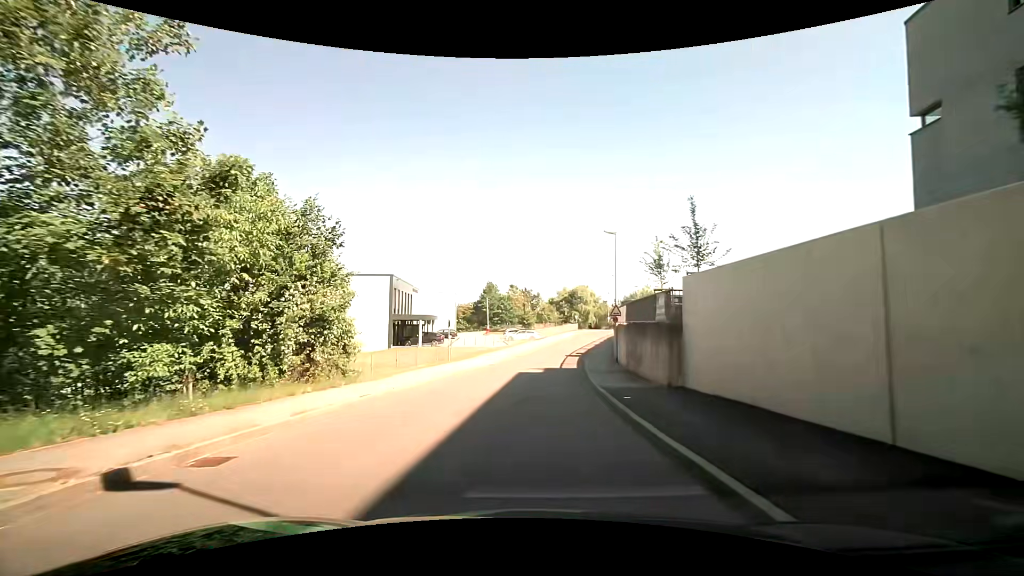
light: Day
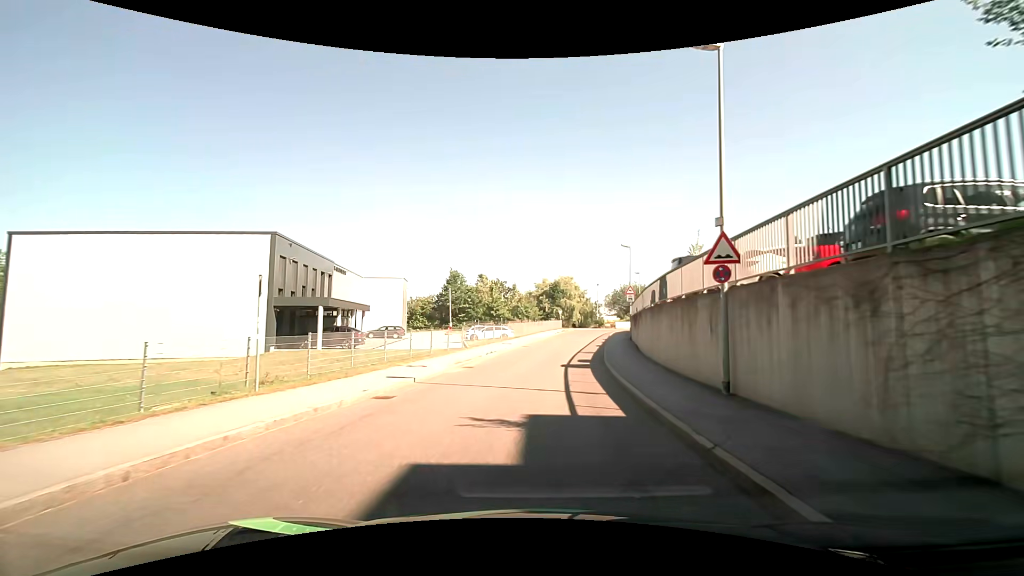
(+0.5, +19.6) m; +3°
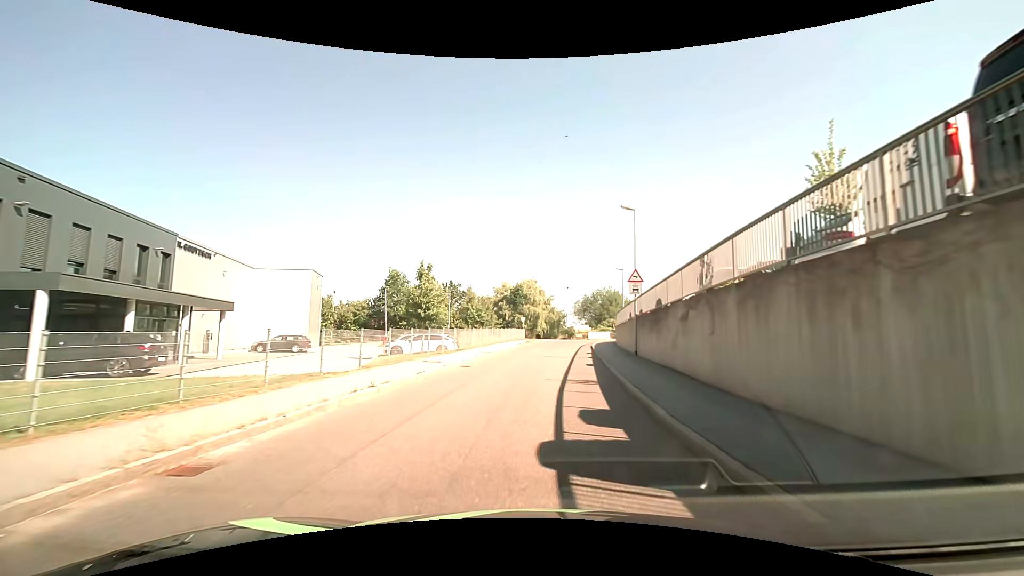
(+0.6, +15.5) m; +5°
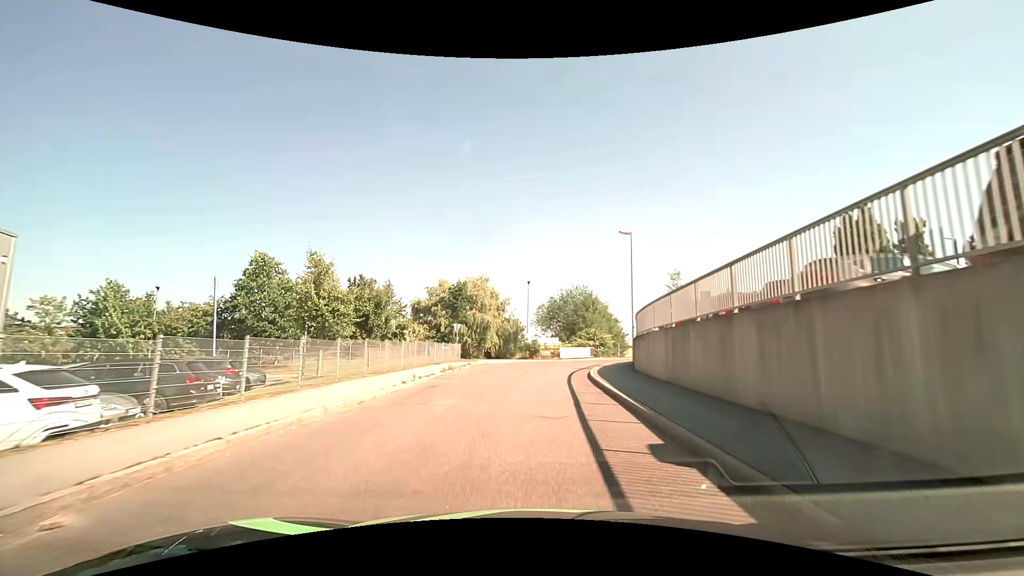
(+1.3, +25.7) m; +5°
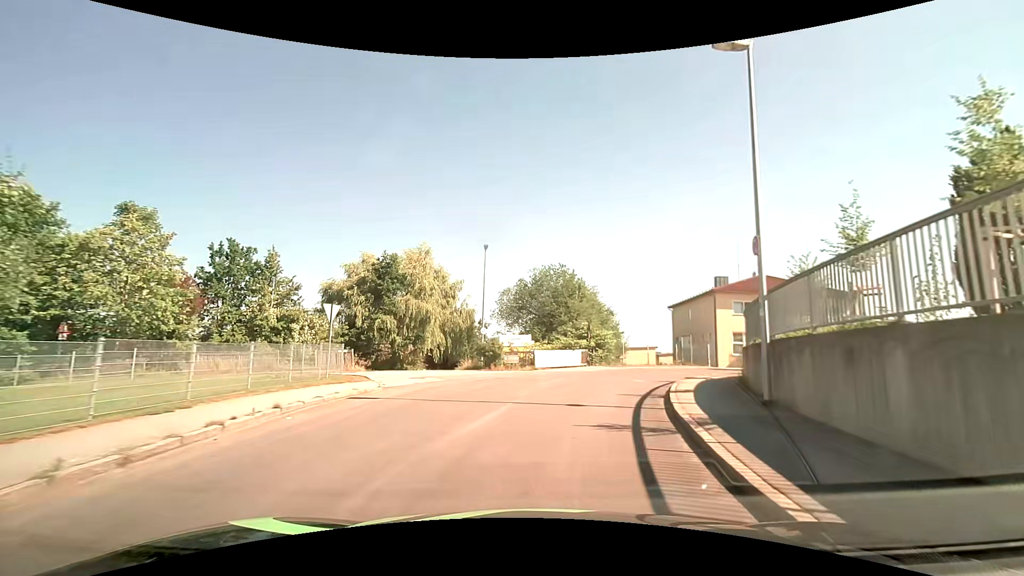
(+0.5, +19.8) m; +4°
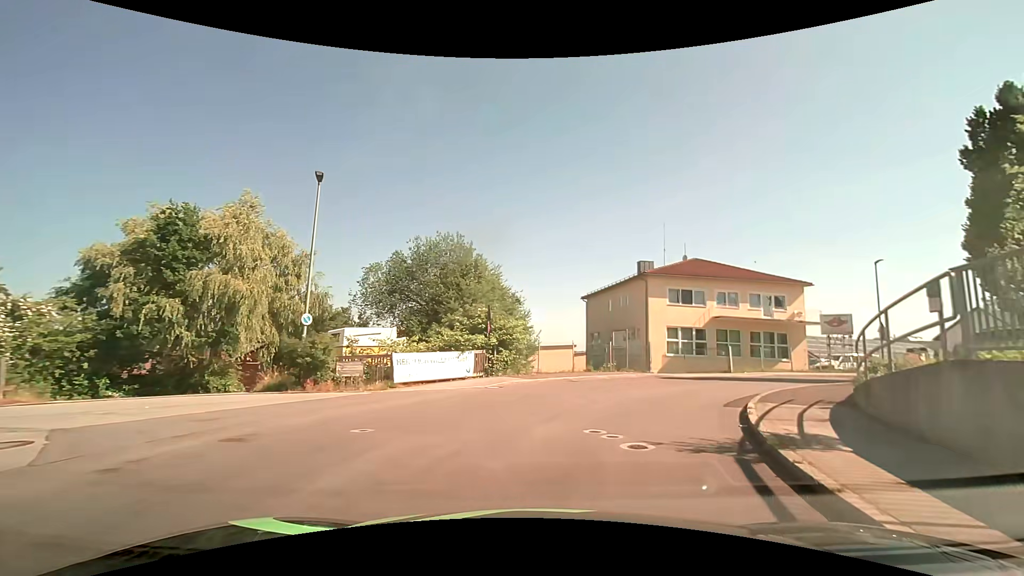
(+1.0, +13.0) m; +11°
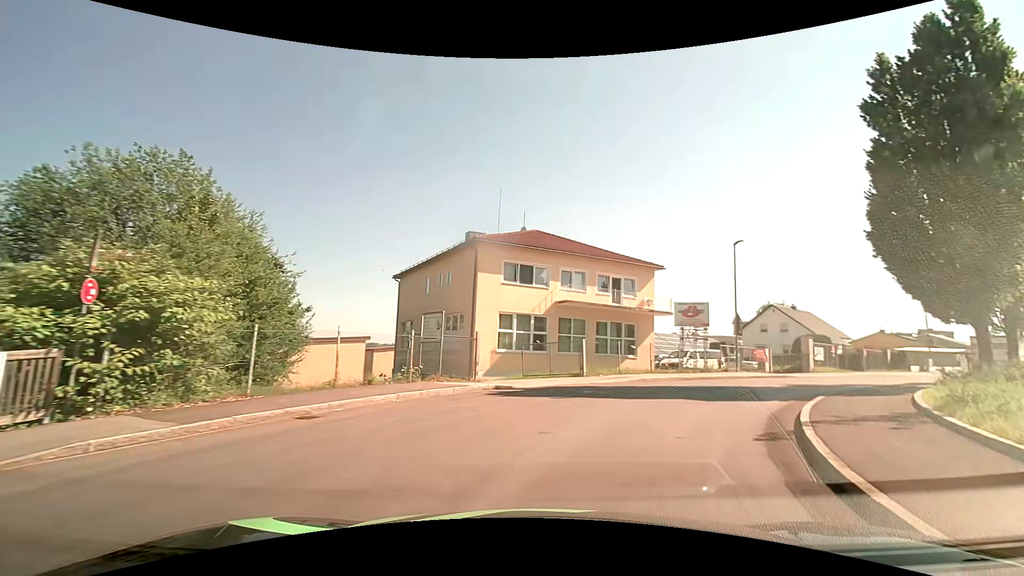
(+1.9, +11.4) m; +20°
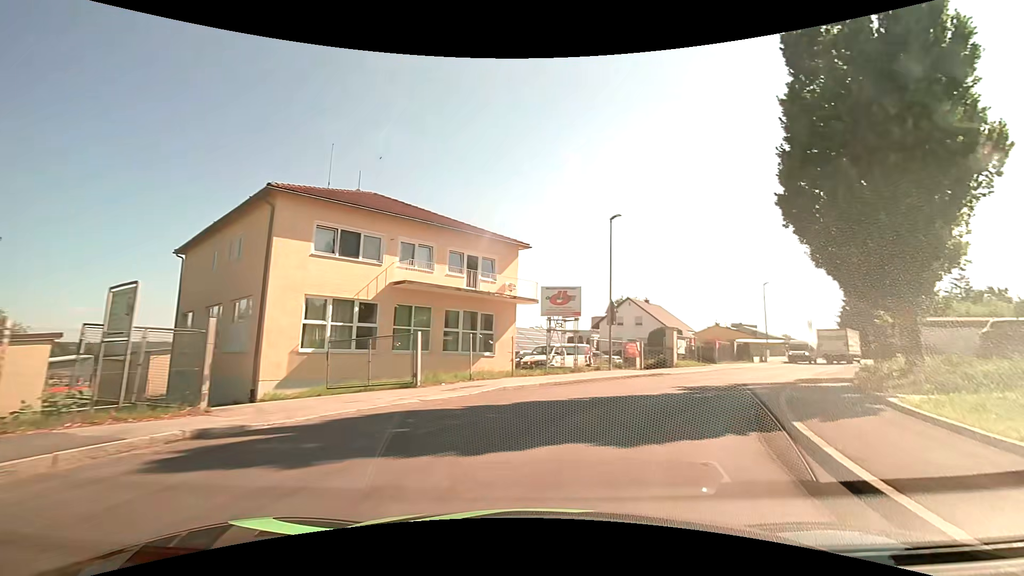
(+1.0, +7.3) m; +16°
